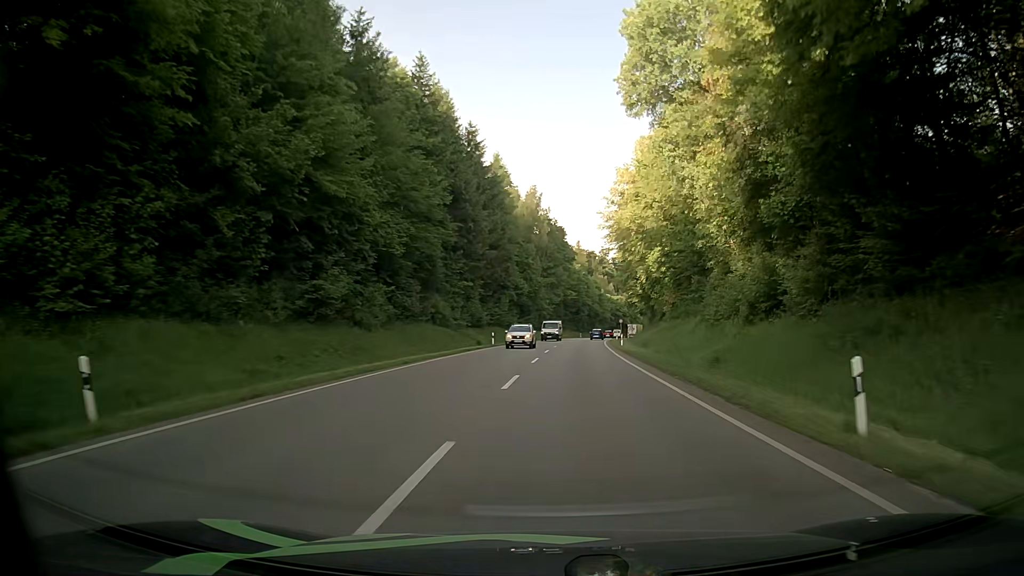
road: secondary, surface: asphalt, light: Day
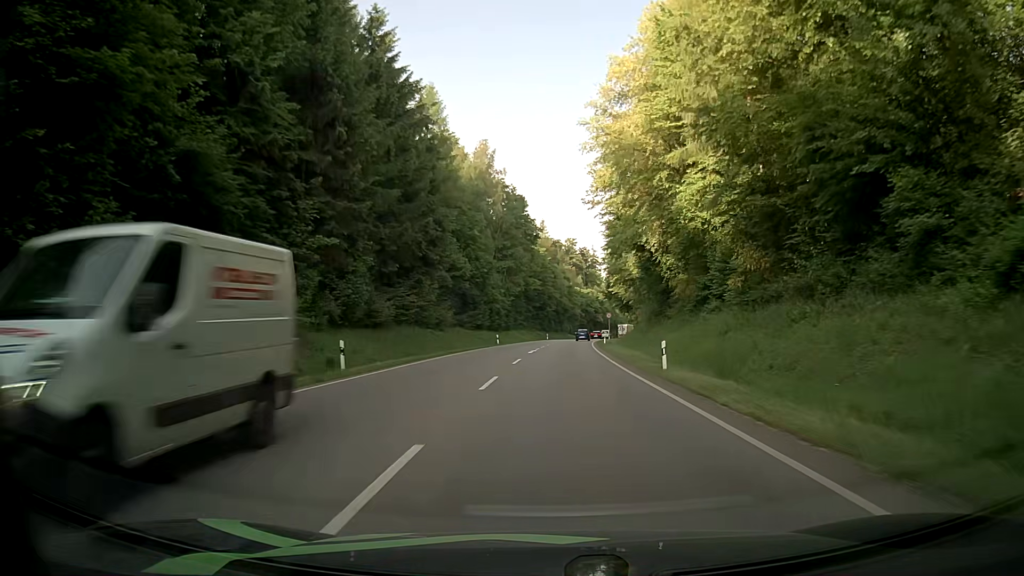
(+1.1, +33.1) m; +3°
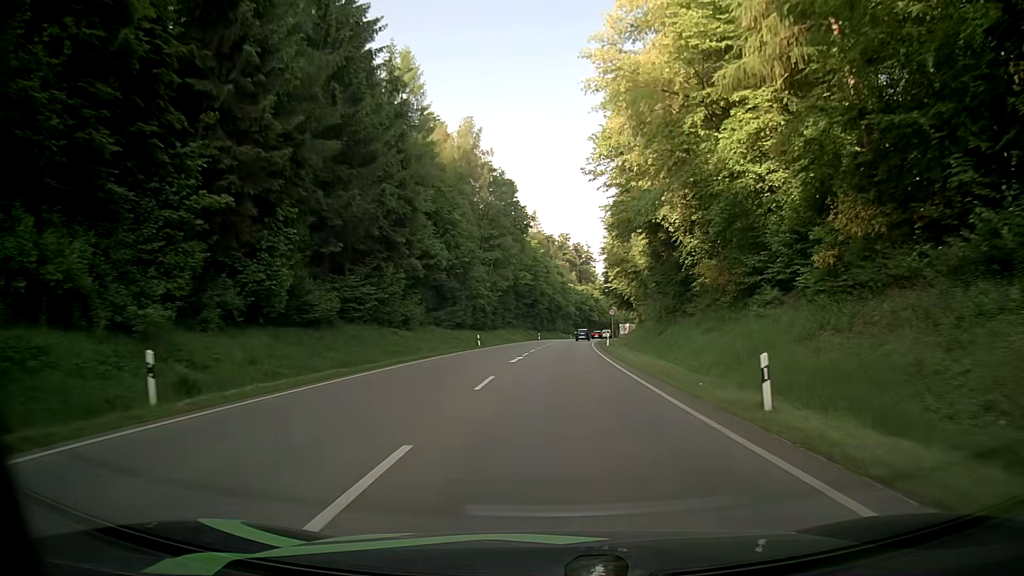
(+0.1, +11.1) m; +1°
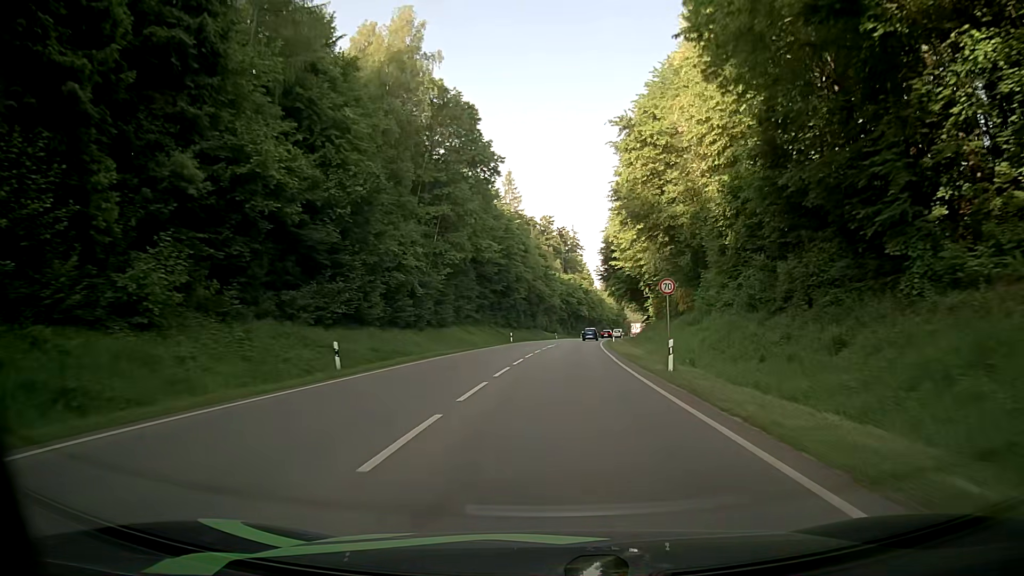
(+0.6, +33.3) m; +1°
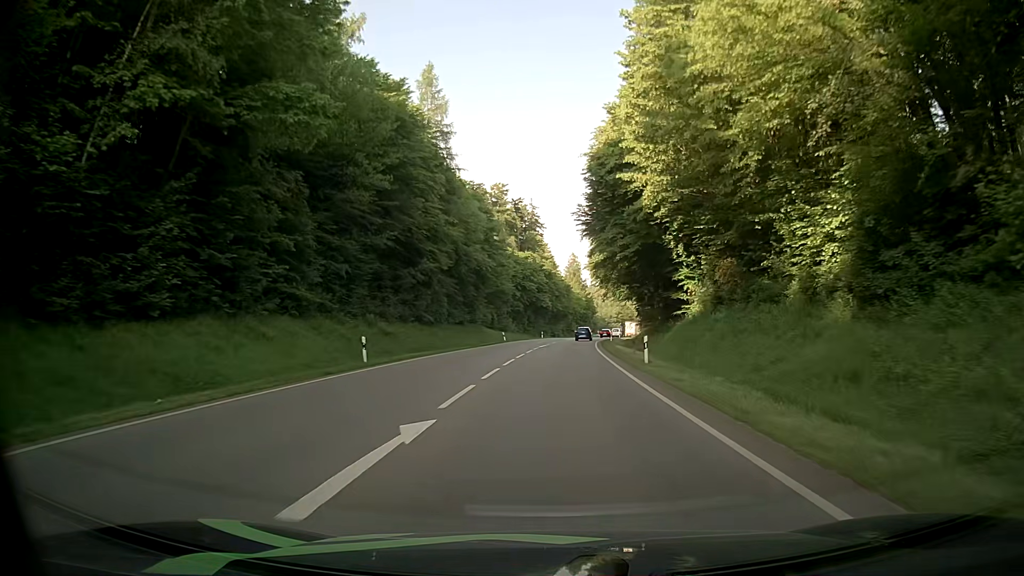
(+1.4, +43.3) m; +3°
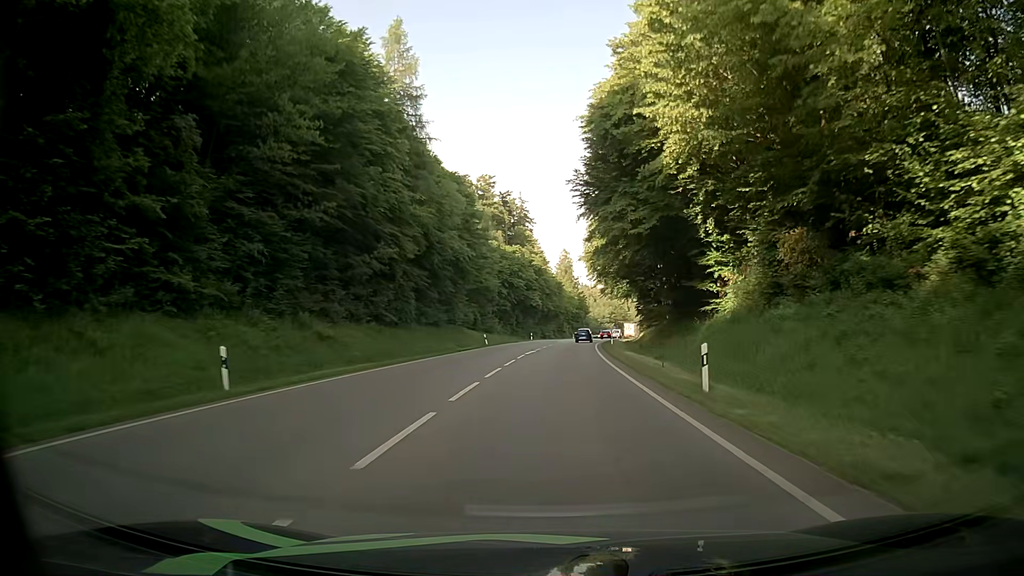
(+0.1, +10.6) m; +1°
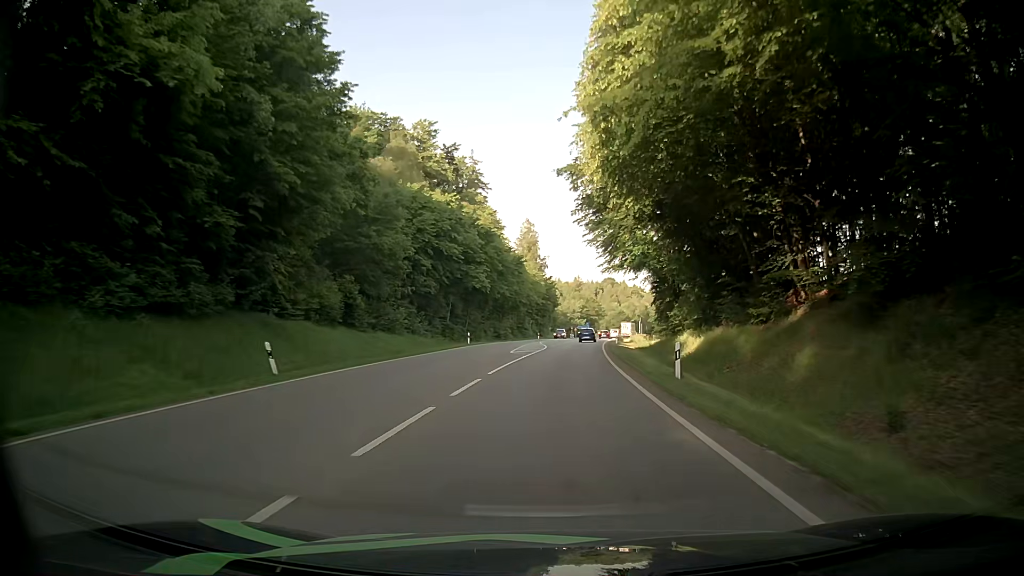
(+1.2, +41.2) m; +3°
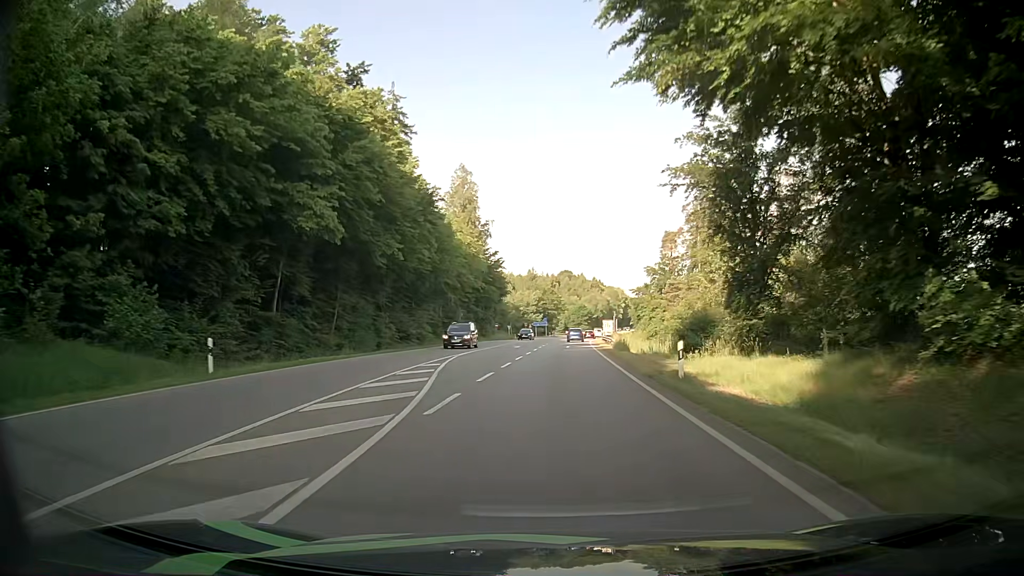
(+1.4, +40.0) m; +4°
(0, +10) (0, +20) (+1, +30) (+1, +40) (+2, +50) (+2, +60) (+3, +70) (+4, +80) (+4, +90) (+5, +100) m
